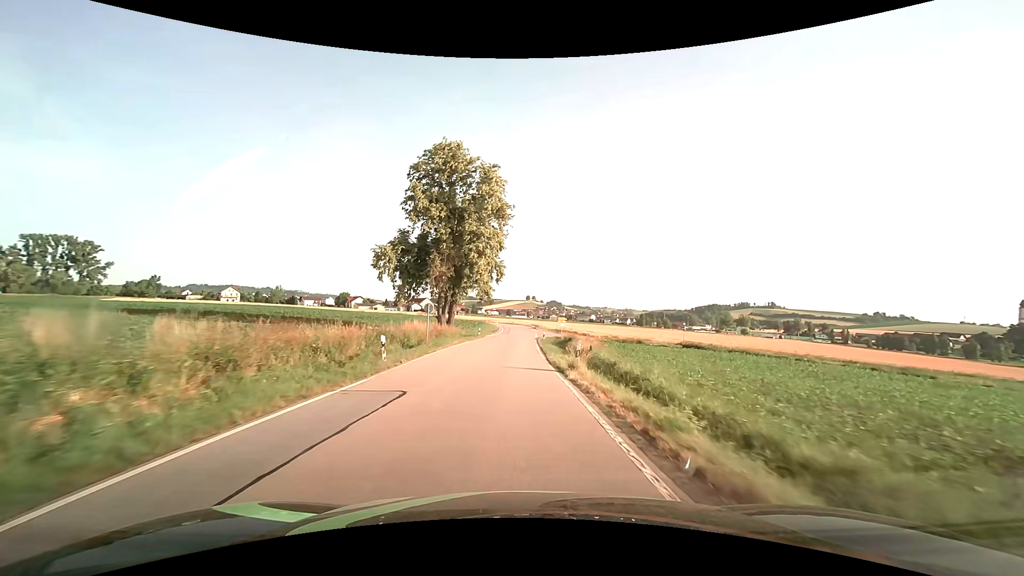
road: secondary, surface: asphalt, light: Day
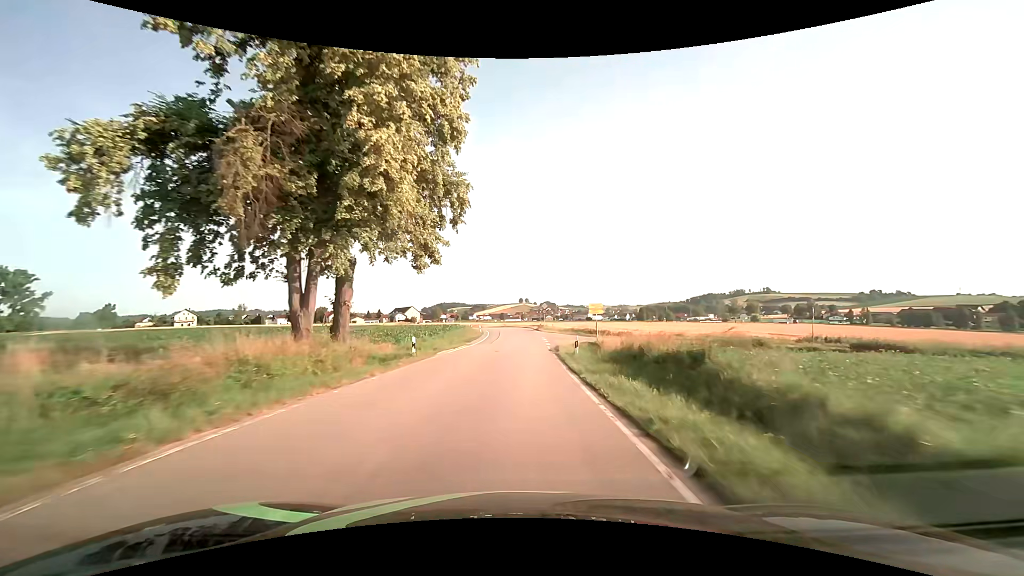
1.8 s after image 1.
(+0.1, +30.8) m; +1°
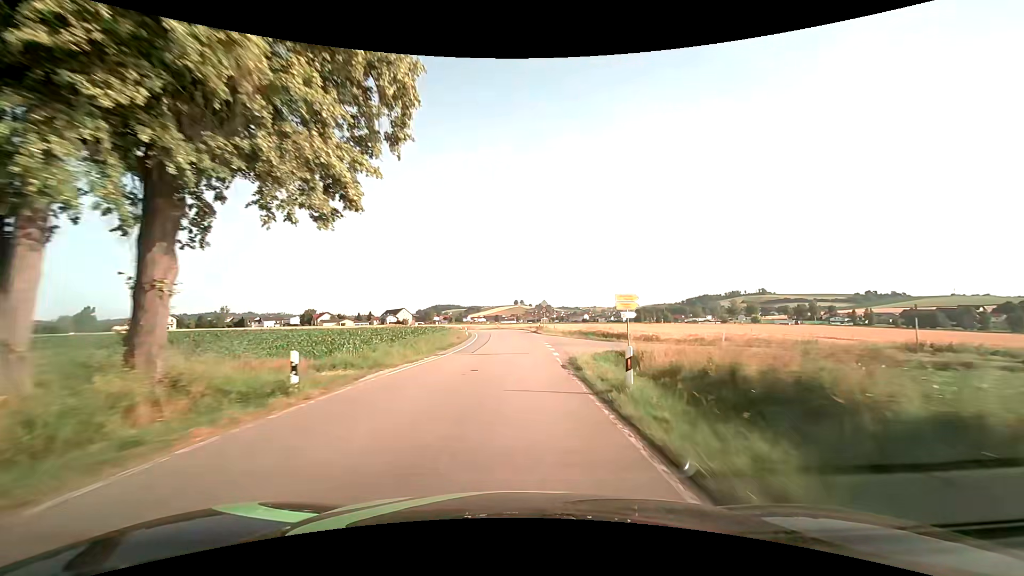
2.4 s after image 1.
(0.0, +10.4) m; 0°
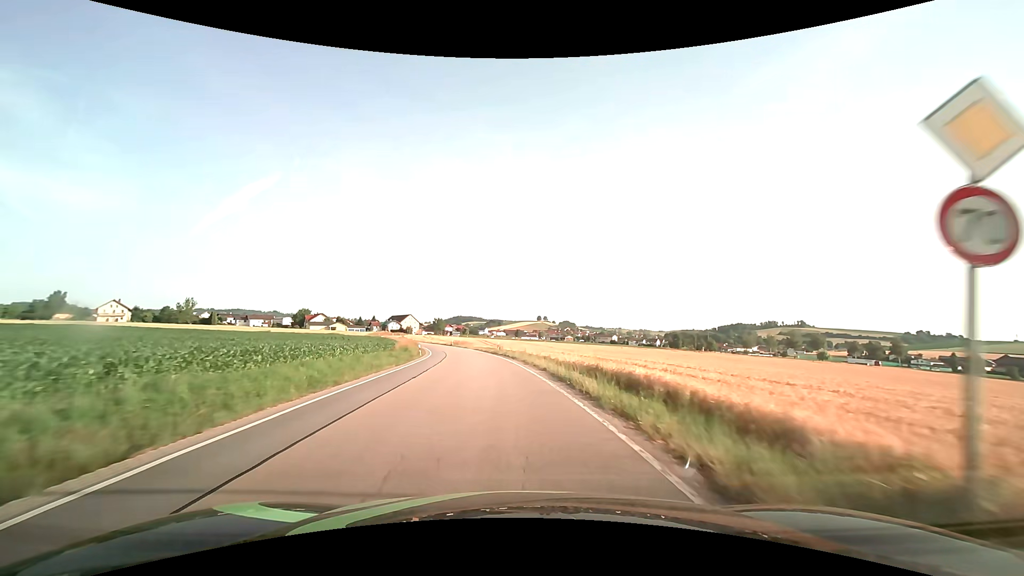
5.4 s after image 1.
(-0.3, +49.6) m; -3°
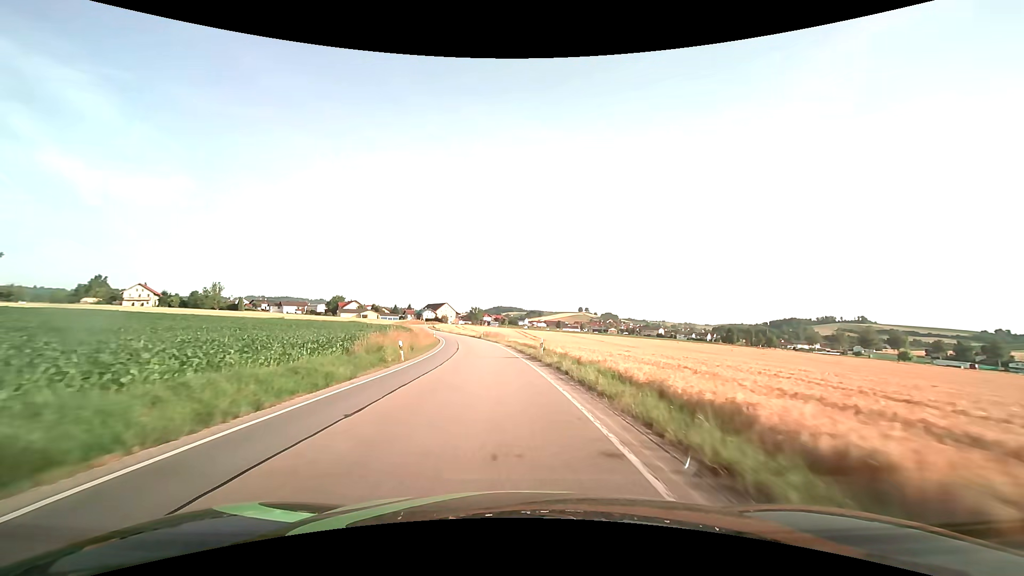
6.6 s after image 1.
(-0.7, +19.4) m; -5°
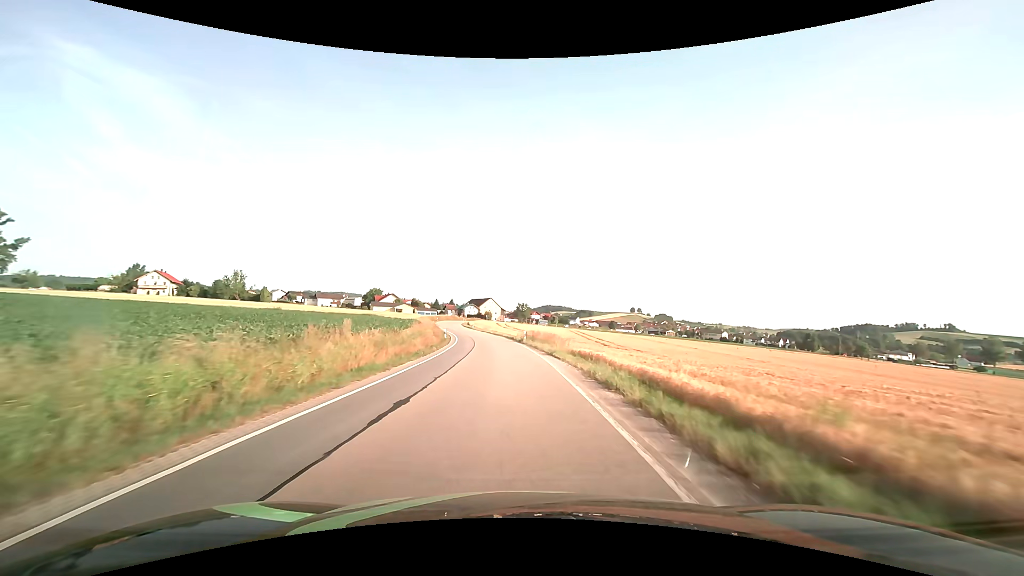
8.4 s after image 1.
(-1.4, +29.3) m; -5°
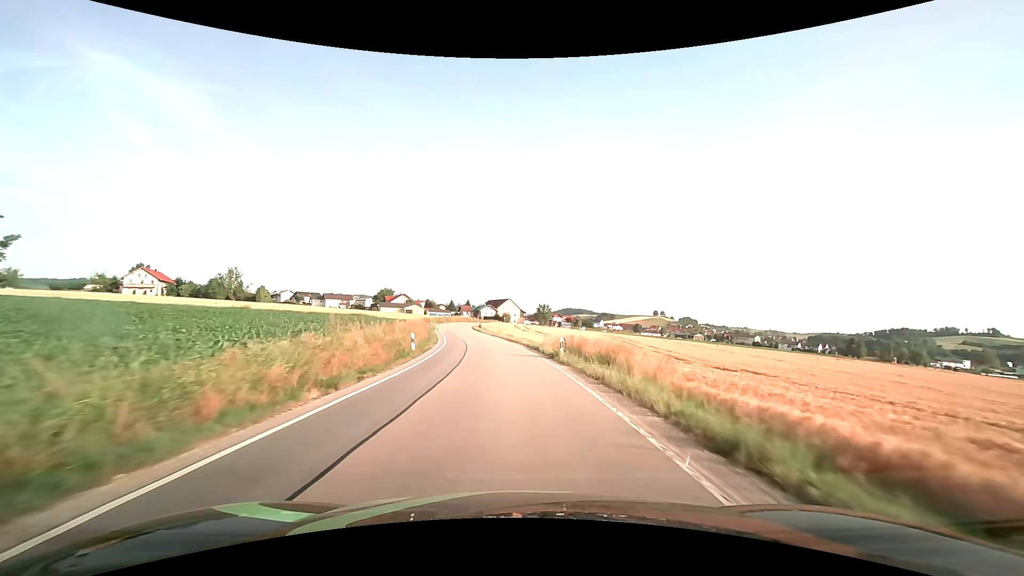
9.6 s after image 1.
(-0.4, +19.9) m; -2°
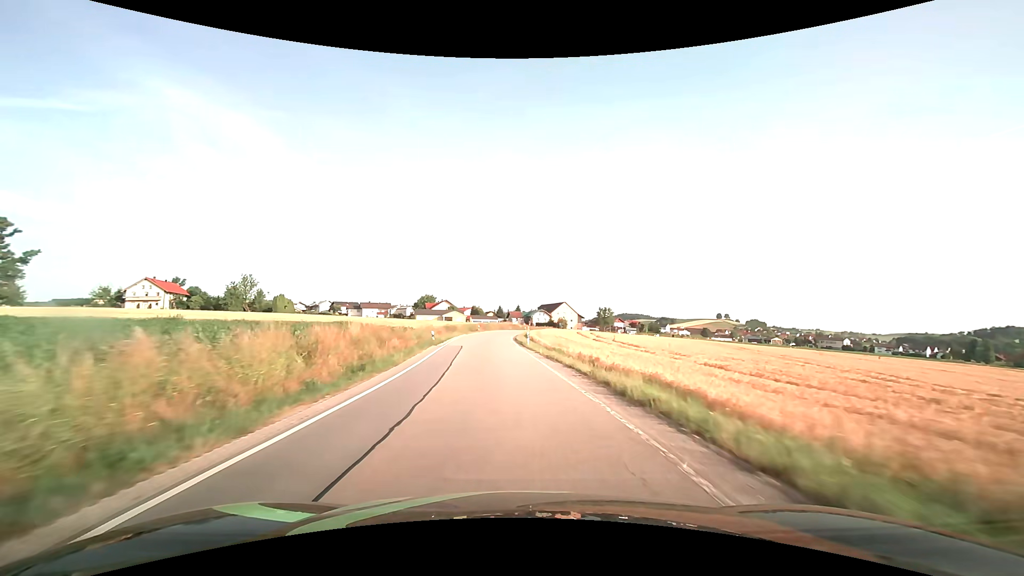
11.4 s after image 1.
(-1.3, +30.4) m; -6°
(0, +10) (-1, +20) (-1, +30) (-2, +40) (-3, +50) (-3, +60) (-2, +70) (-1, +80) (0, +90) (+2, +100) m
